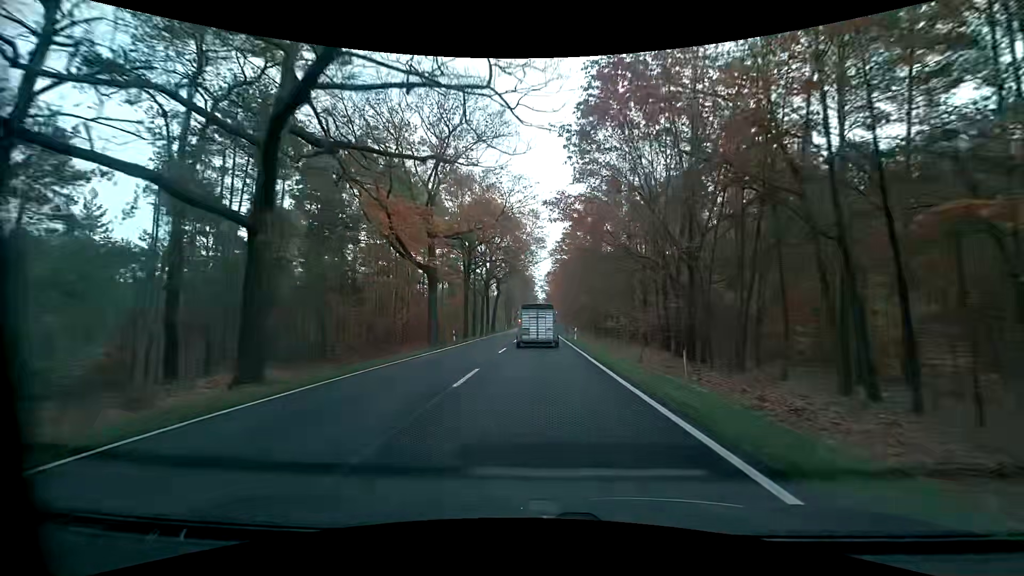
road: primary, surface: asphalt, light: Day
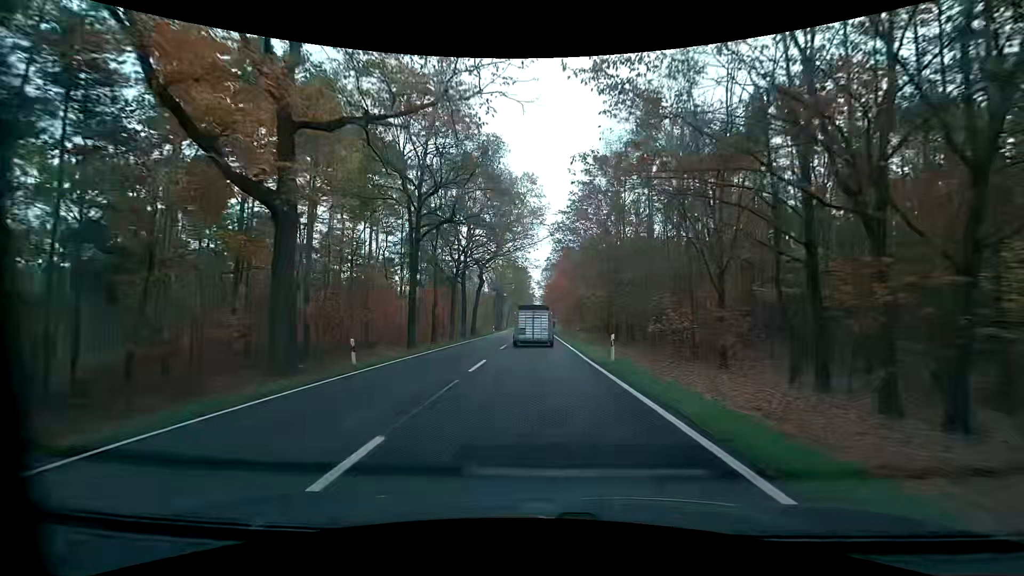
(-0.2, +20.8) m; 0°
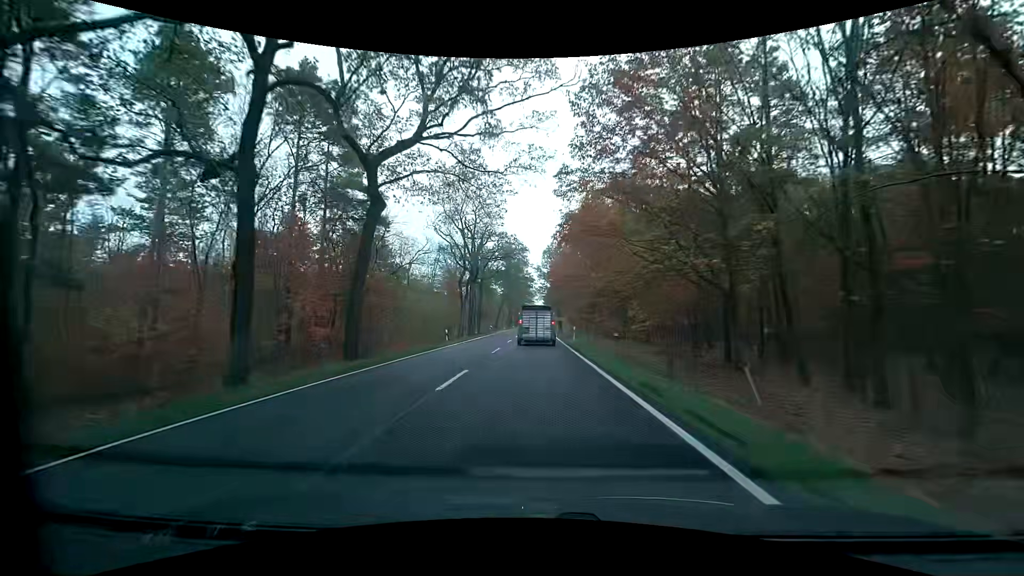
(+0.1, +39.9) m; 0°
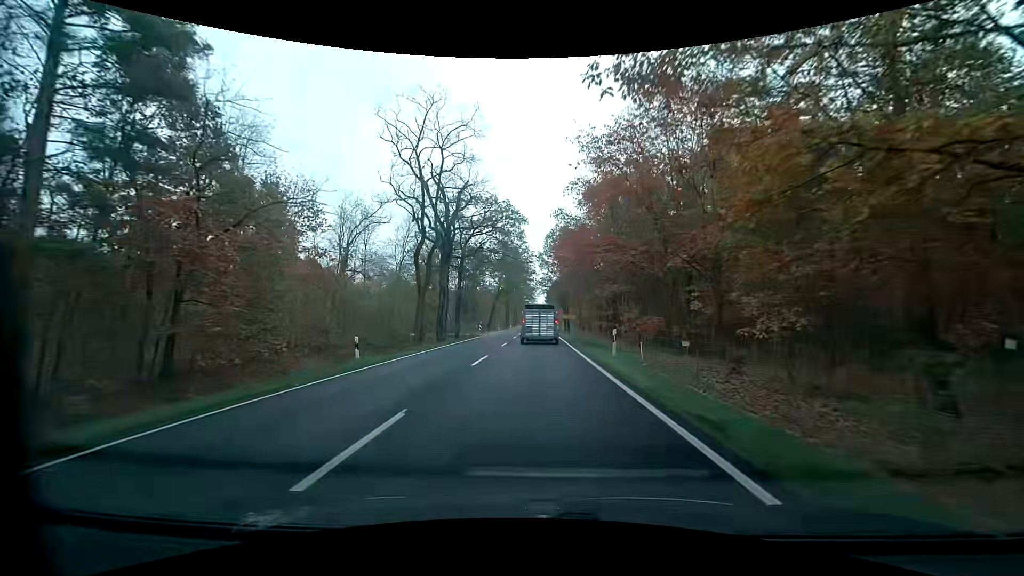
(0.0, +18.9) m; 0°
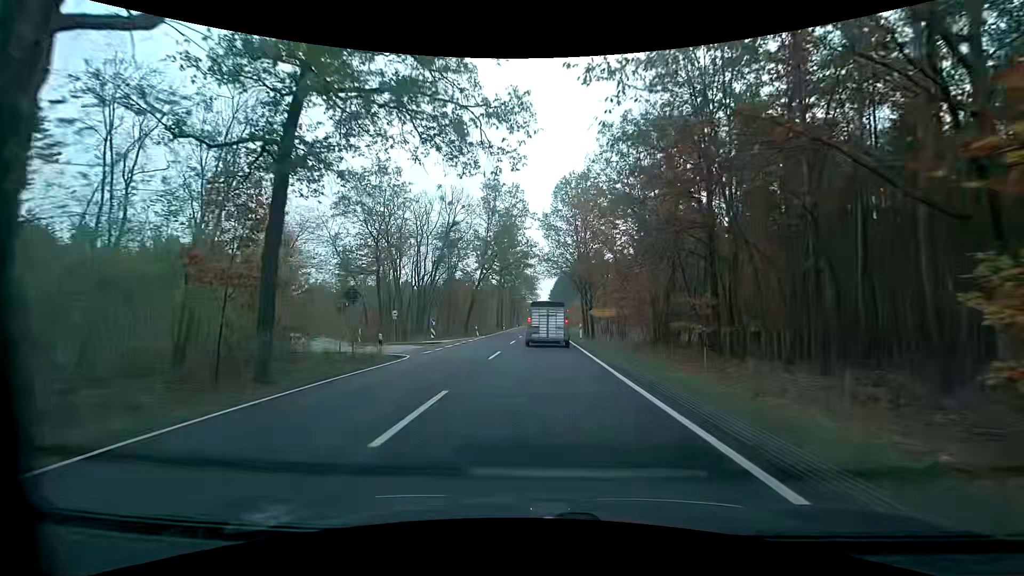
(+0.1, +33.5) m; 0°
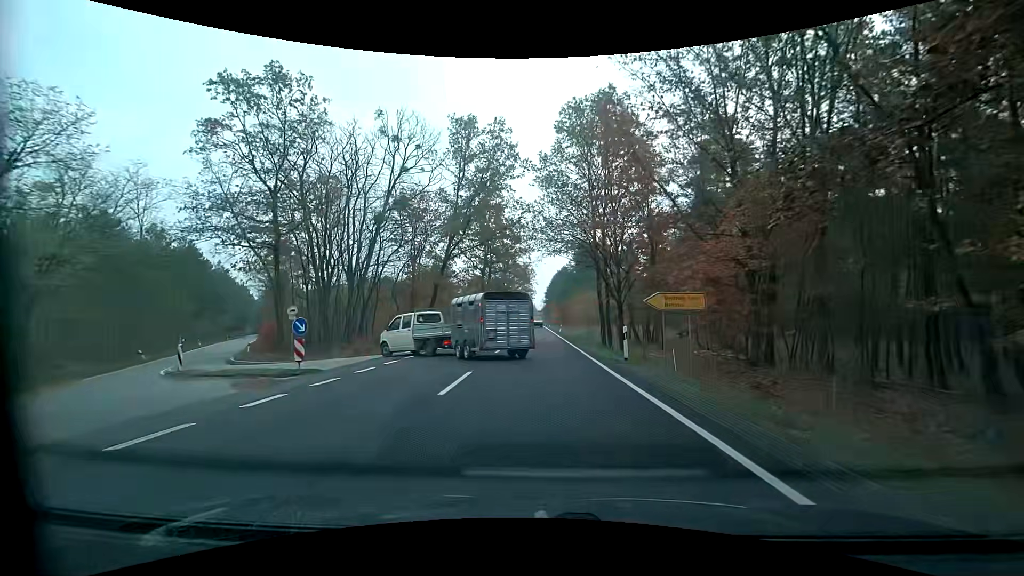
(-0.1, +20.0) m; 0°
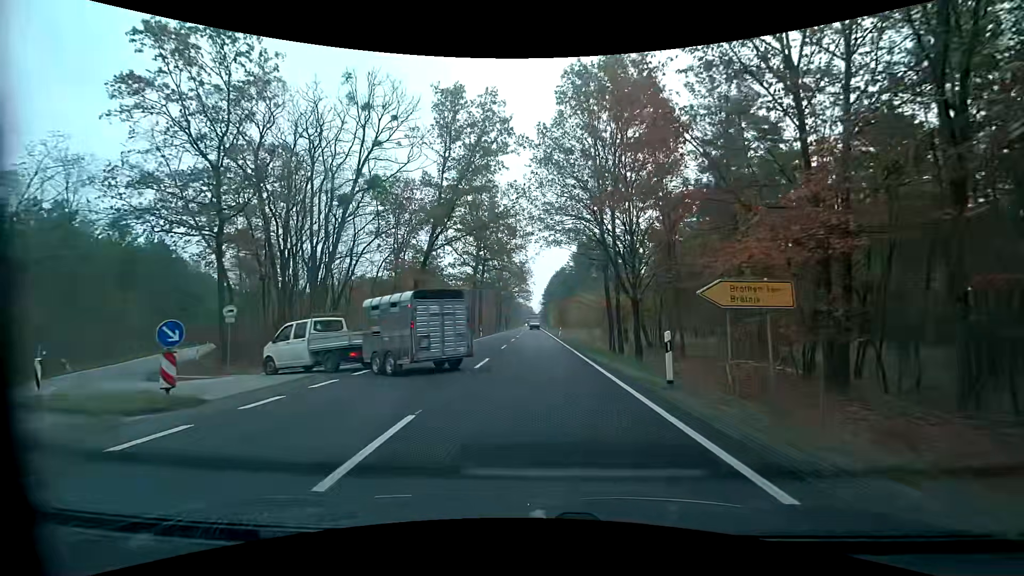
(0.0, +5.9) m; 0°
(0, +10) (0, +20) (0, +30) (0, +40) (0, +50) (0, +60) (0, +70) (0, +80) (0, +90) (0, +100) m
